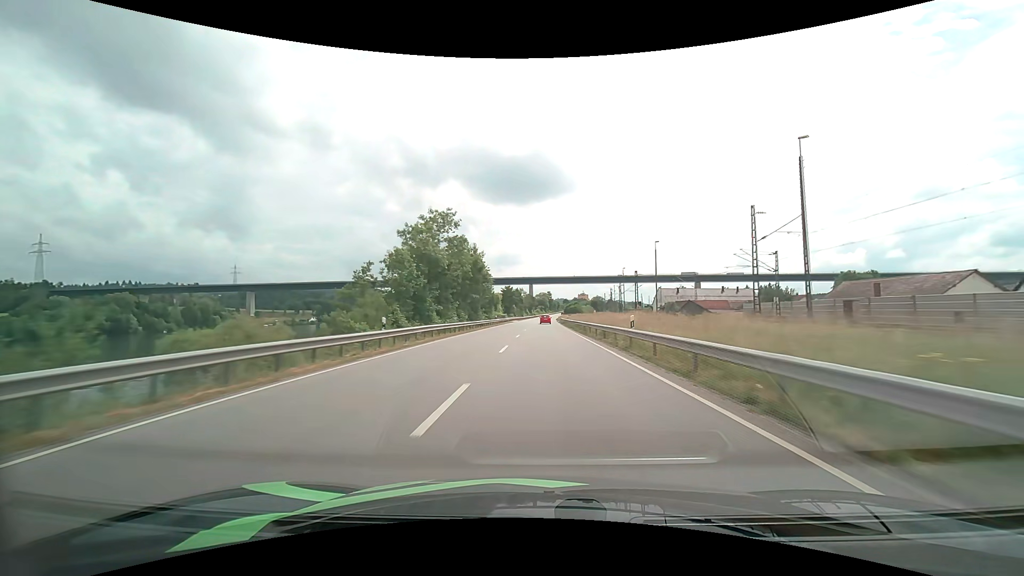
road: primary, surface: asphalt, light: Day
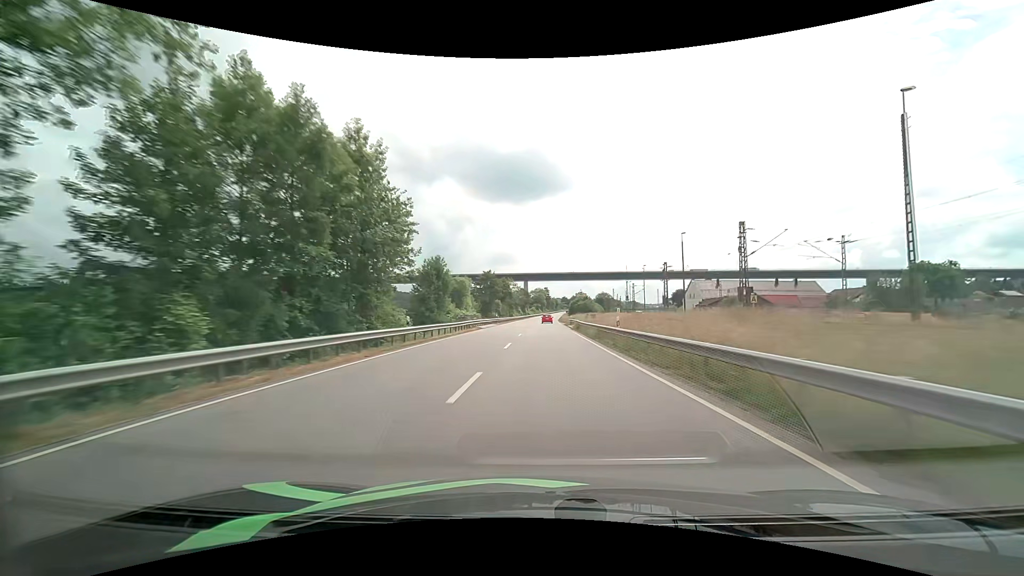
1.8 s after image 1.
(+0.1, +46.2) m; 0°
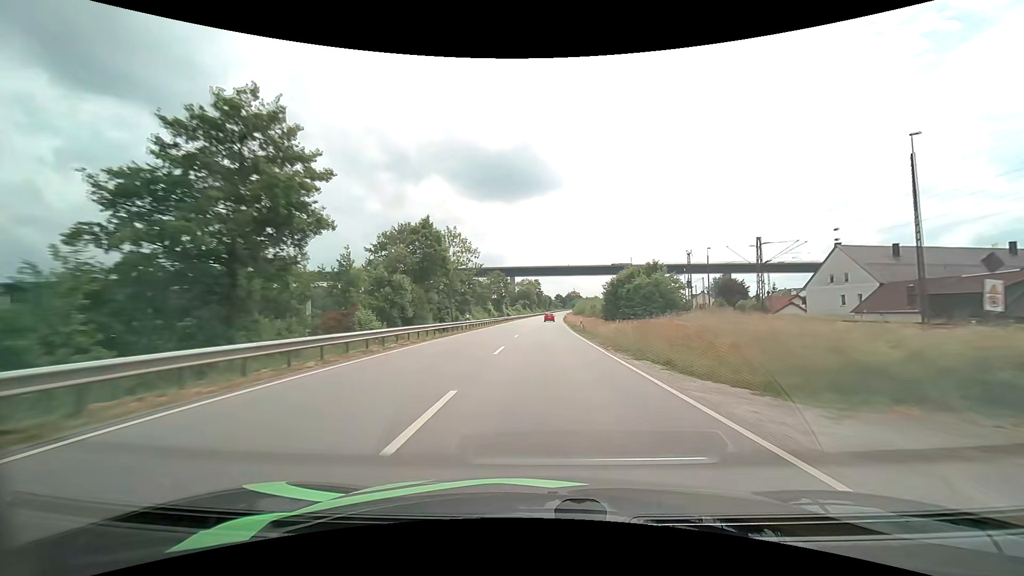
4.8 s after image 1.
(+0.7, +74.9) m; +1°
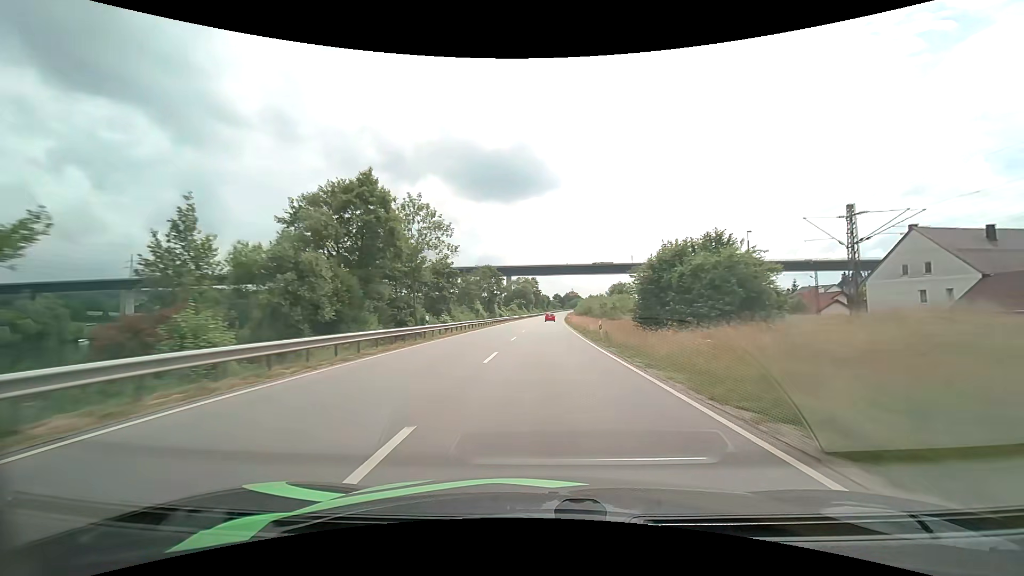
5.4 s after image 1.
(+0.1, +14.9) m; 0°
